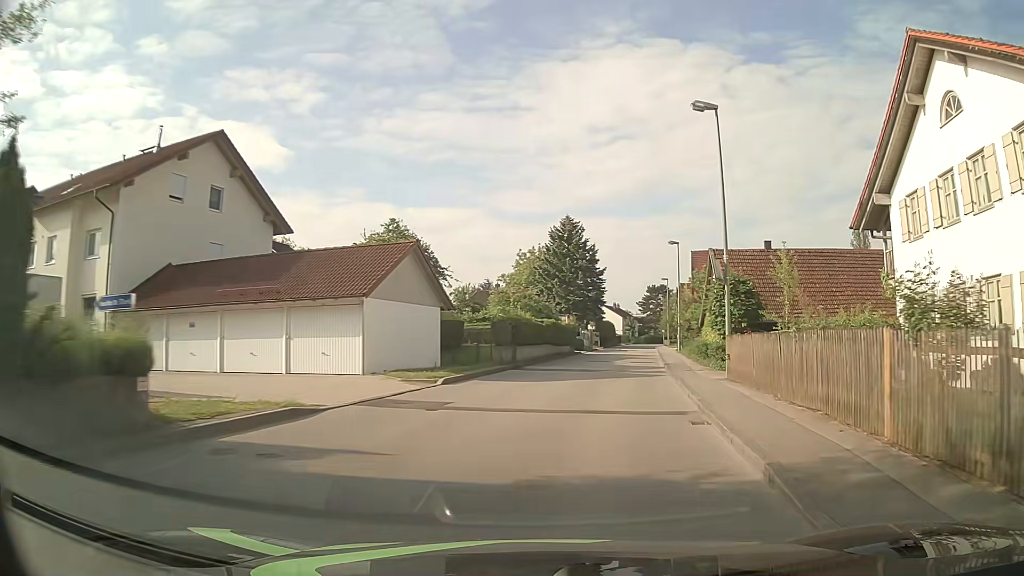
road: unclassified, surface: asphalt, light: Day
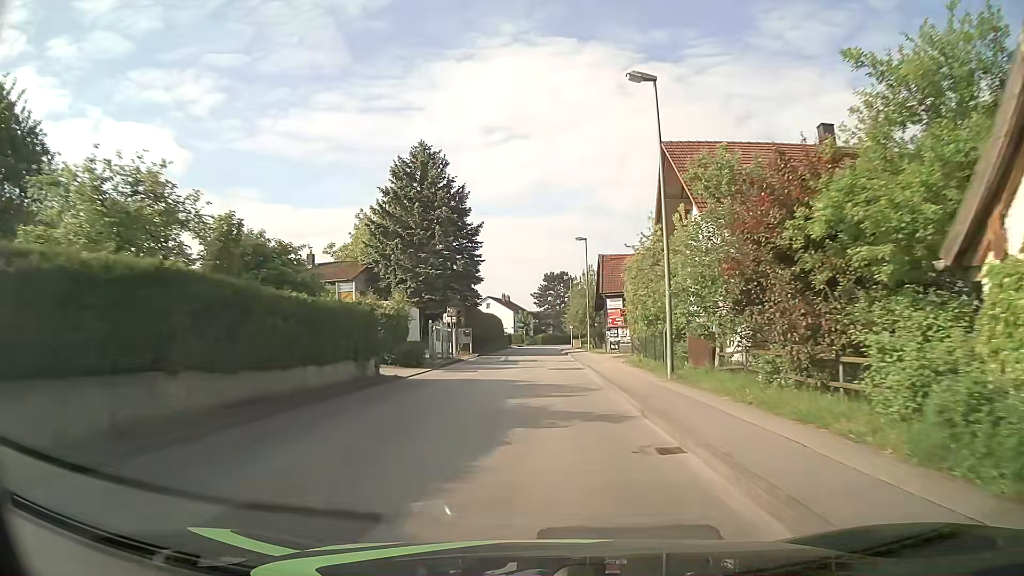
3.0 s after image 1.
(+4.2, +32.4) m; +9°
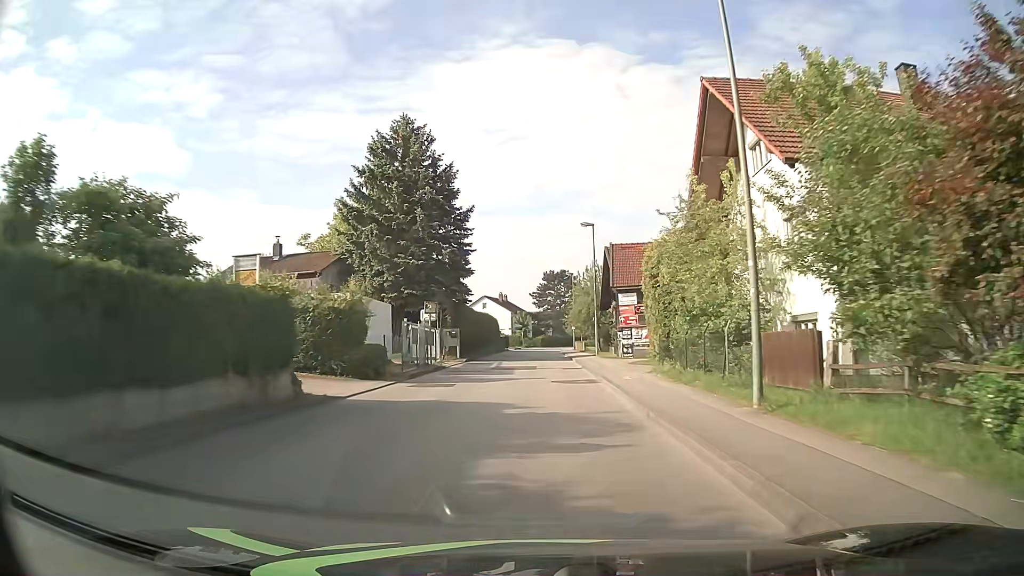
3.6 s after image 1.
(0.0, +6.9) m; -1°
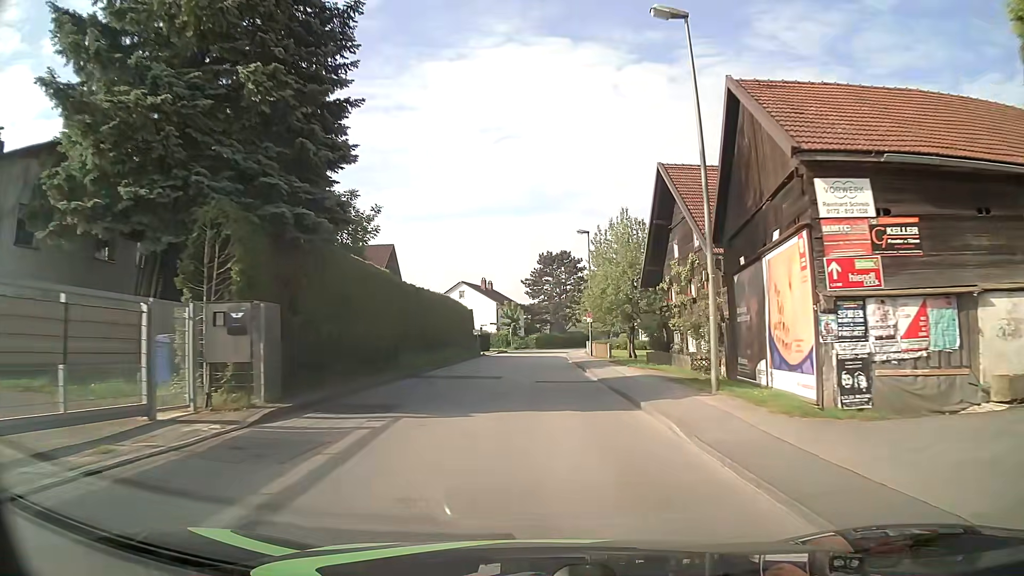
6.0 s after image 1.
(+0.7, +28.0) m; +3°
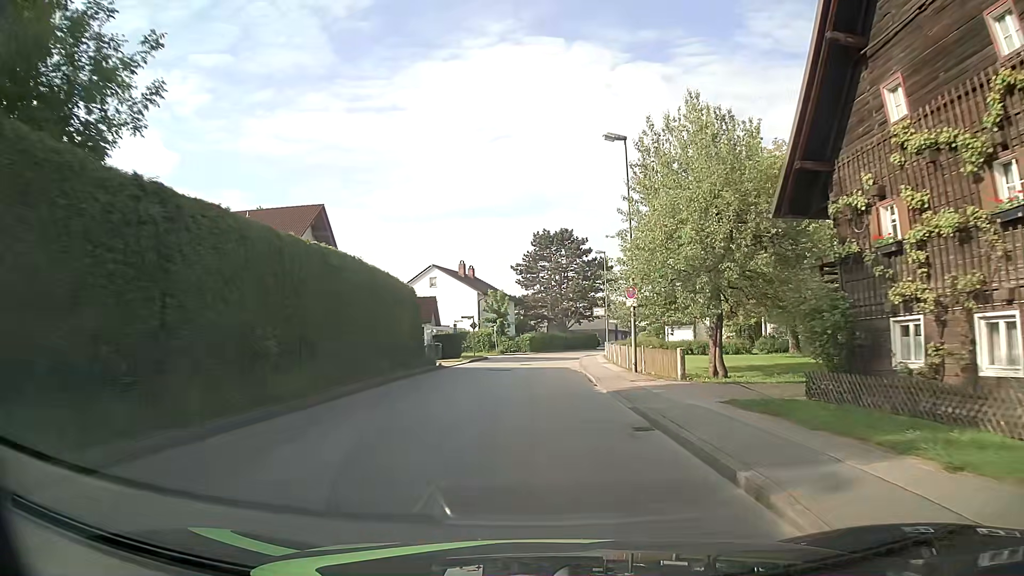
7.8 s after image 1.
(-0.3, +21.2) m; -1°
(0, +10) (0, +20) (0, +30) (+1, +40) (+2, +50) (+4, +60) (+7, +69) (+10, +79) (+14, +88) (+18, +97) m
